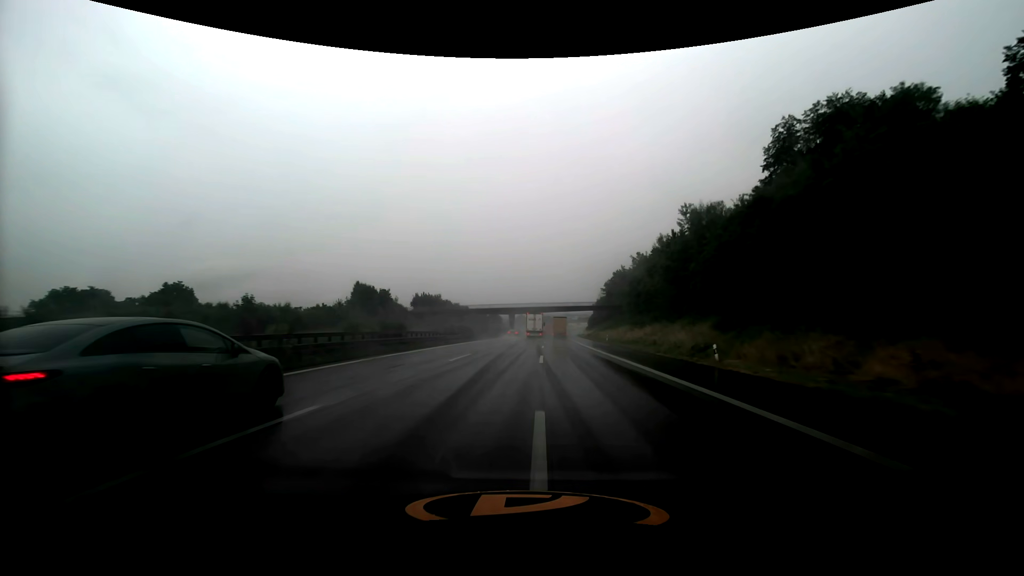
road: motorway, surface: asphalt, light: Day
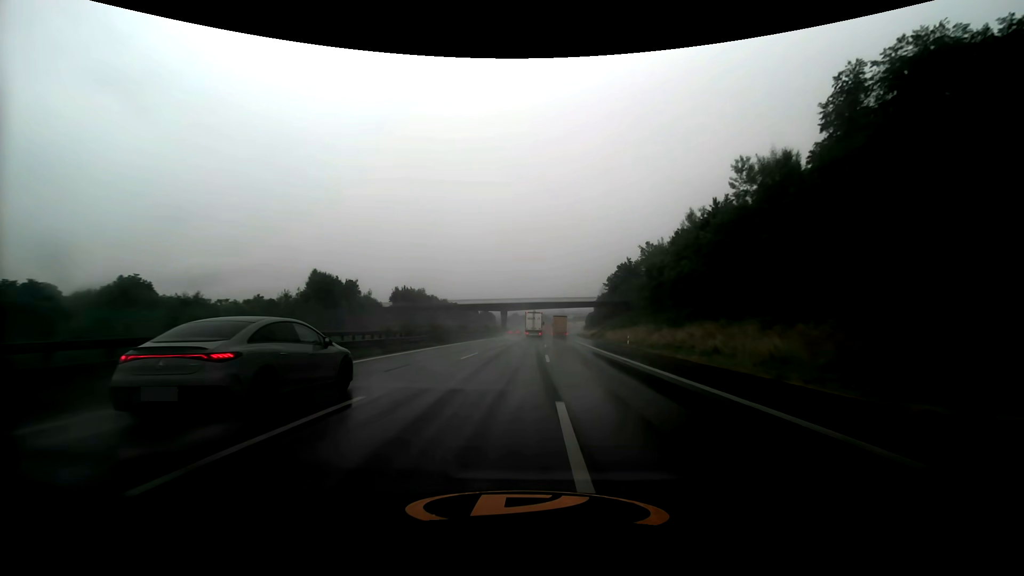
(+0.1, +16.7) m; +1°
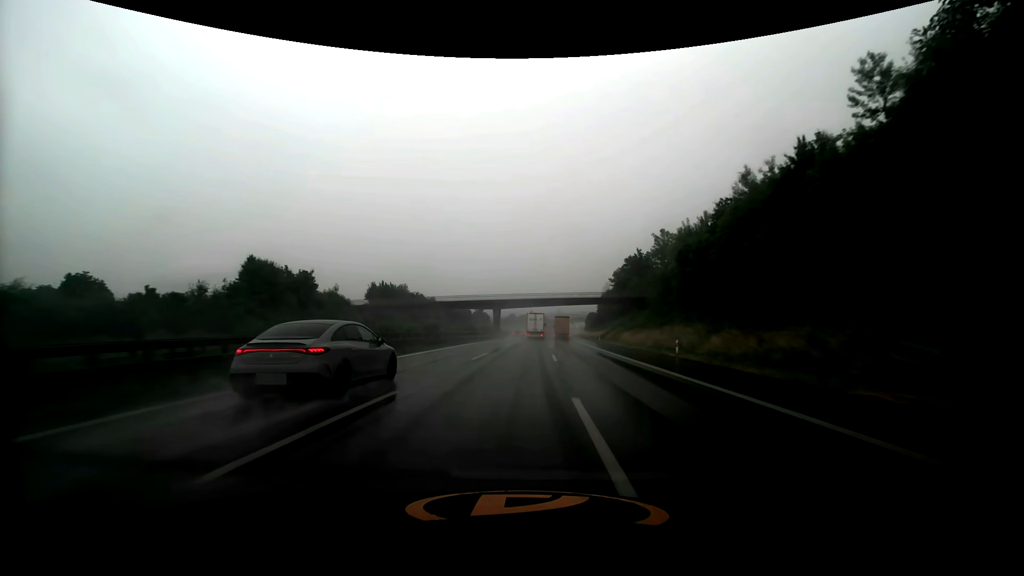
(+0.1, +16.8) m; 0°
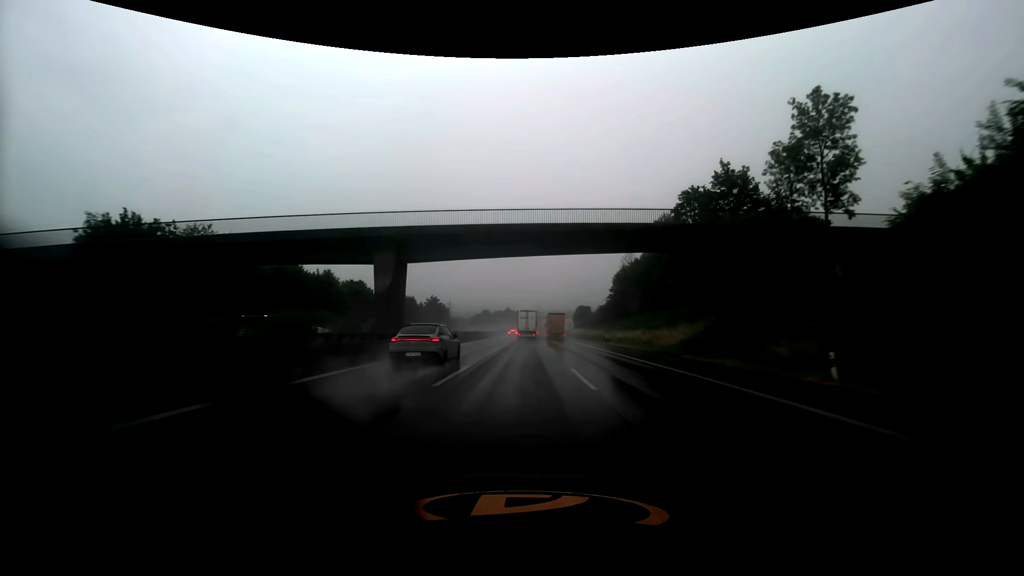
(+1.3, +65.4) m; +3°
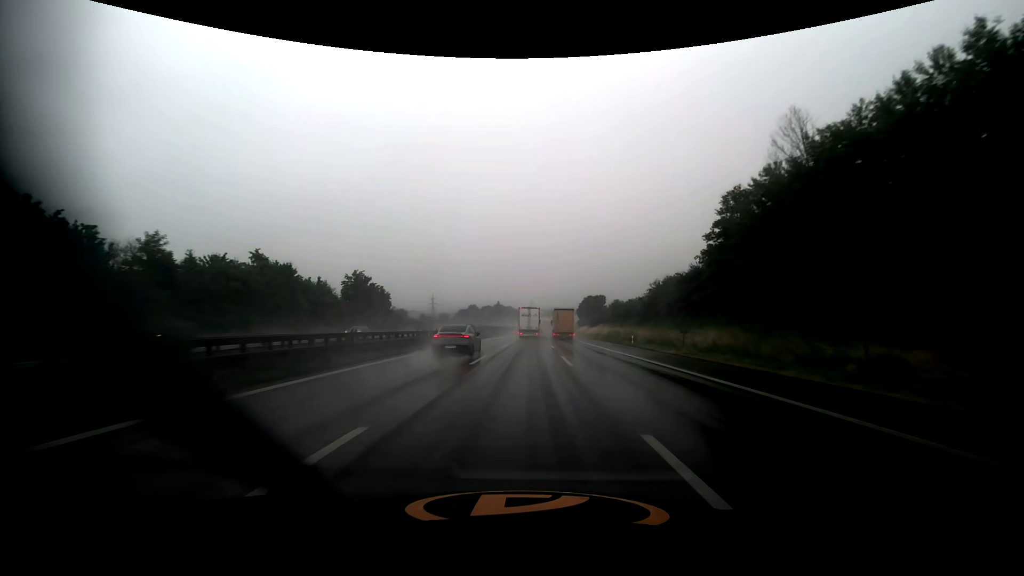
(+0.7, +65.5) m; +1°
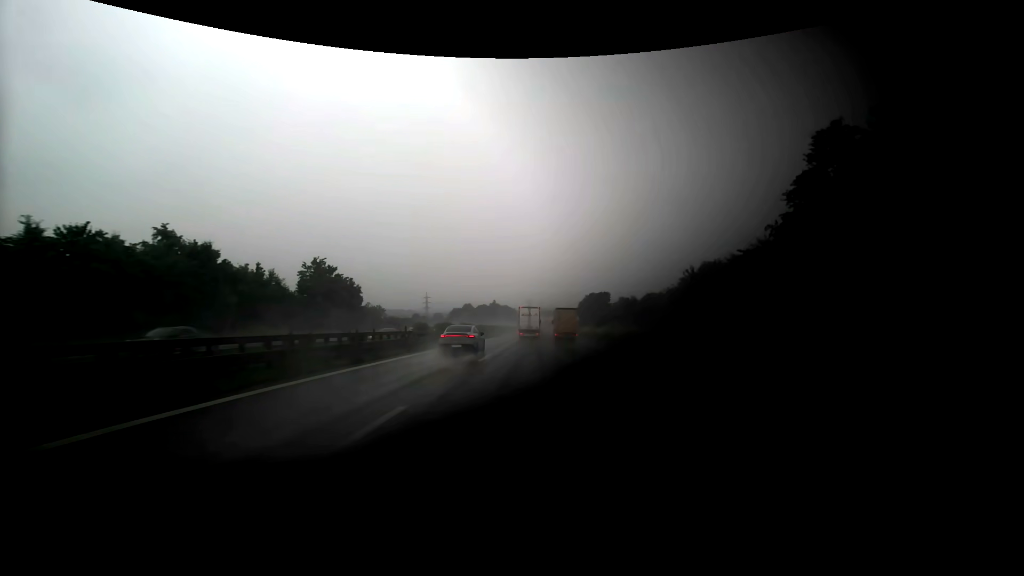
(0.0, +16.3) m; 0°
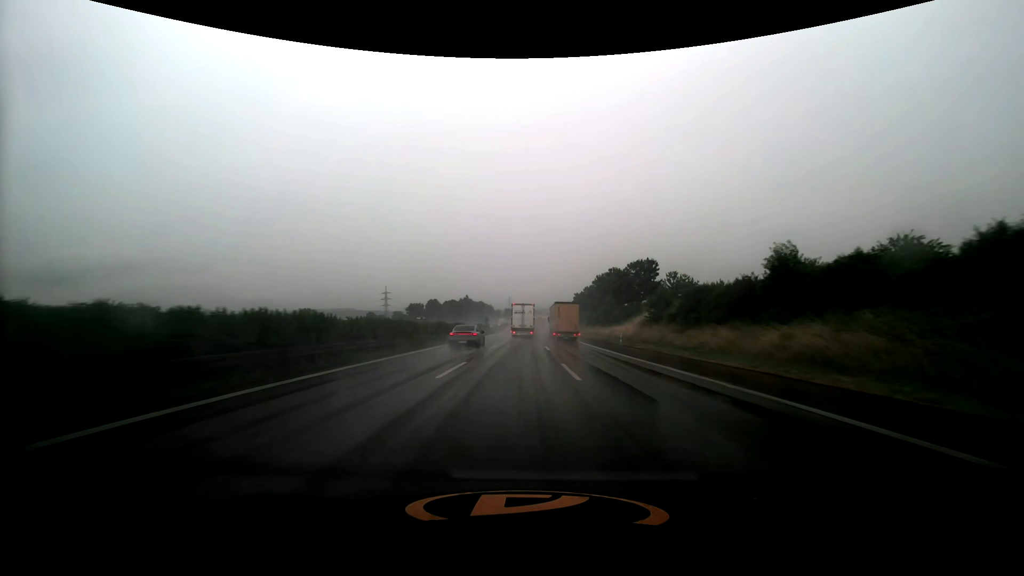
(+1.5, +79.7) m; +2°
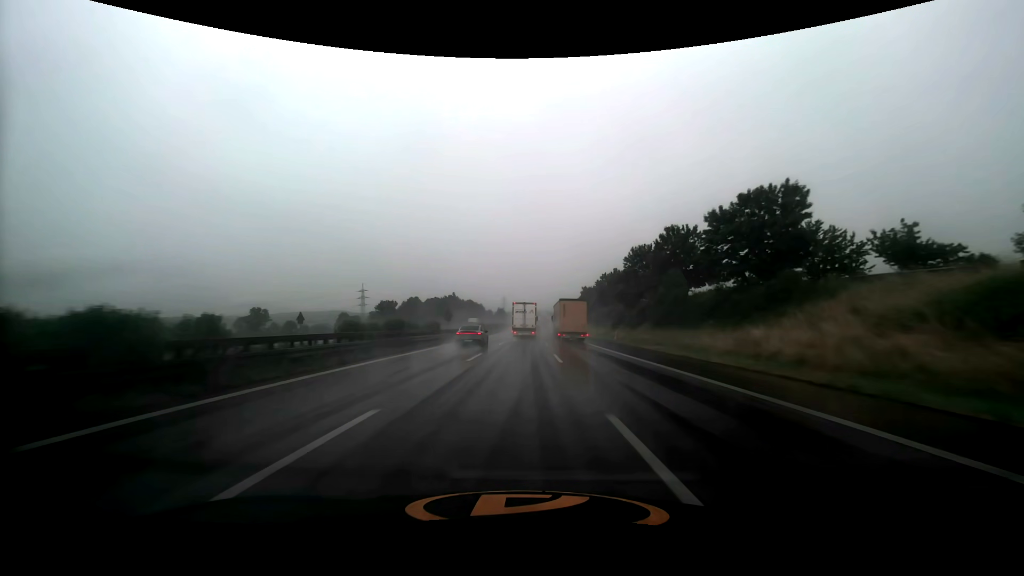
(+0.2, +47.6) m; 0°
(0, +10) (0, +20) (0, +30) (0, +40) (0, +50) (0, +60) (+1, +70) (+1, +80) (+1, +90) (+2, +100) m
